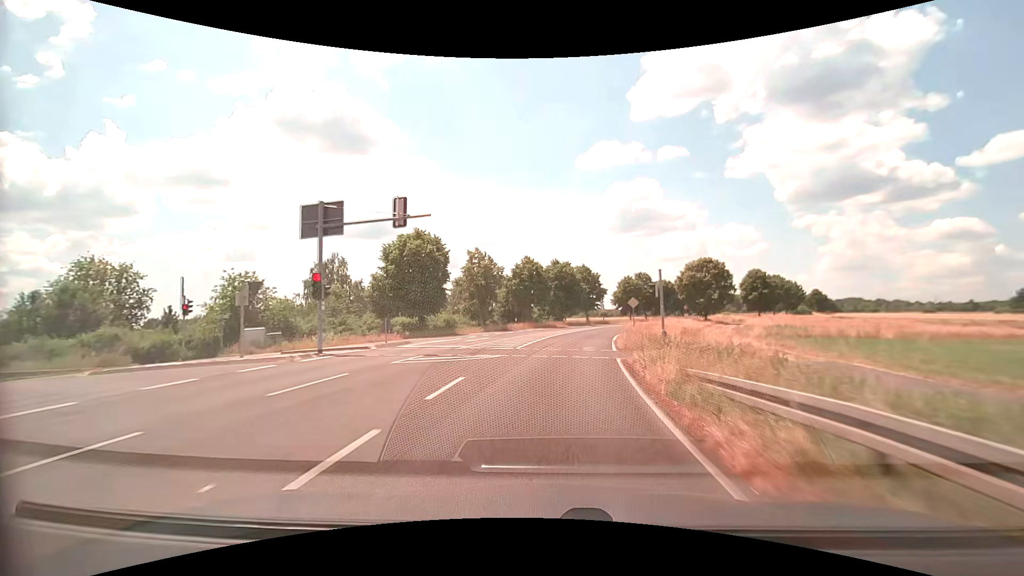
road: primary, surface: asphalt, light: Day
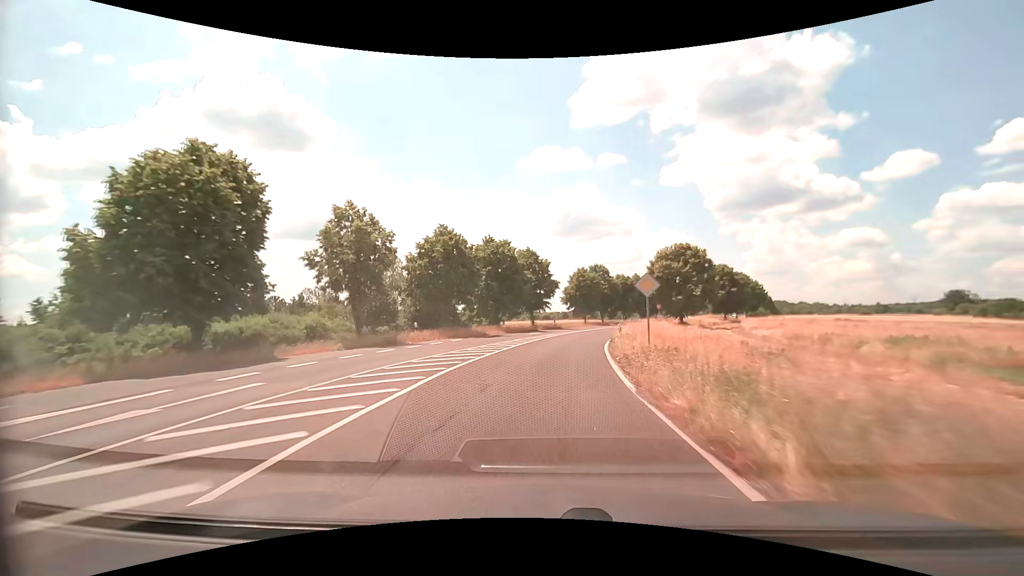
(+1.3, +21.5) m; +7°
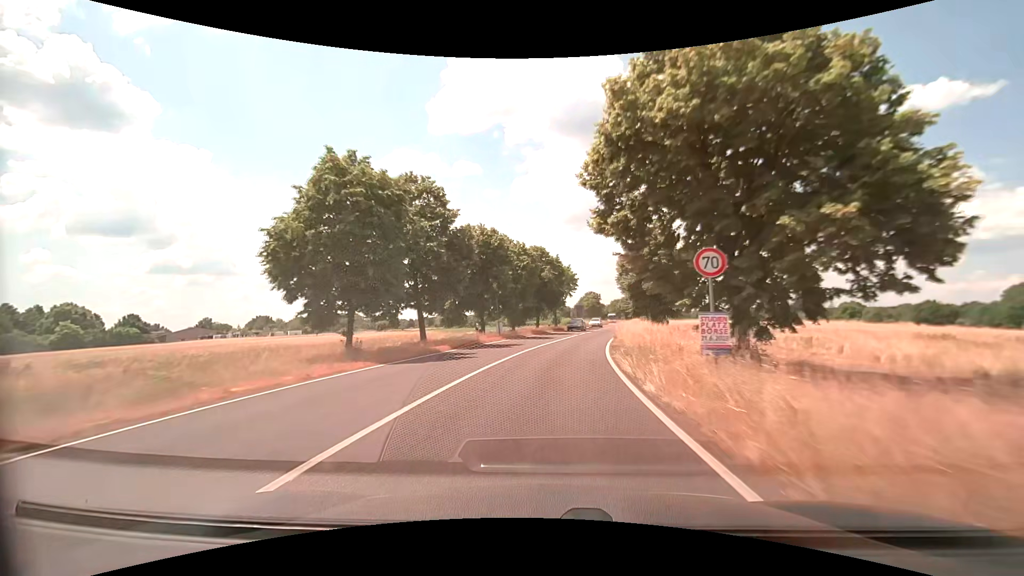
(+7.9, +54.1) m; +17°
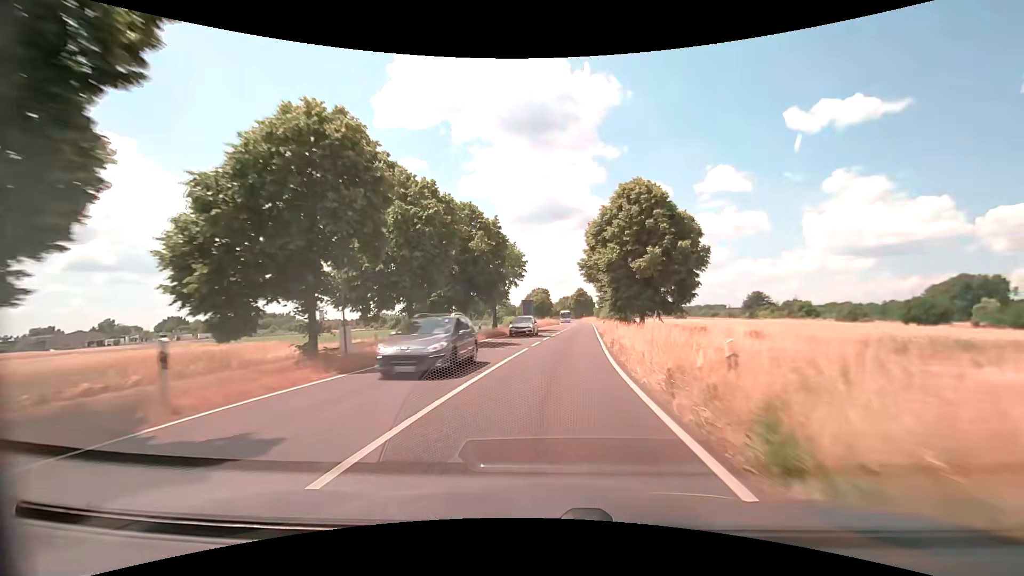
(+1.0, +22.0) m; +6°
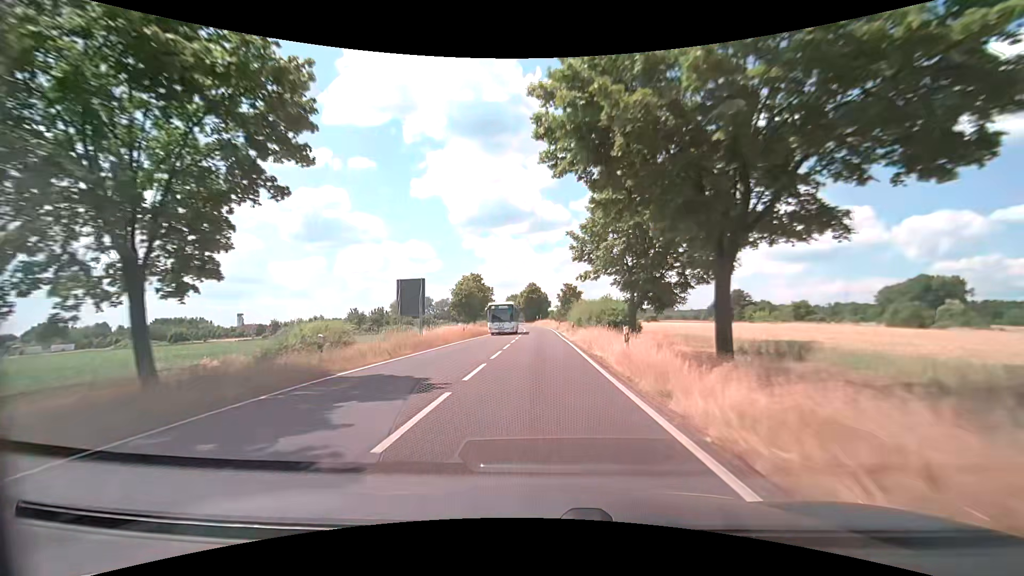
(+3.2, +42.5) m; +6°
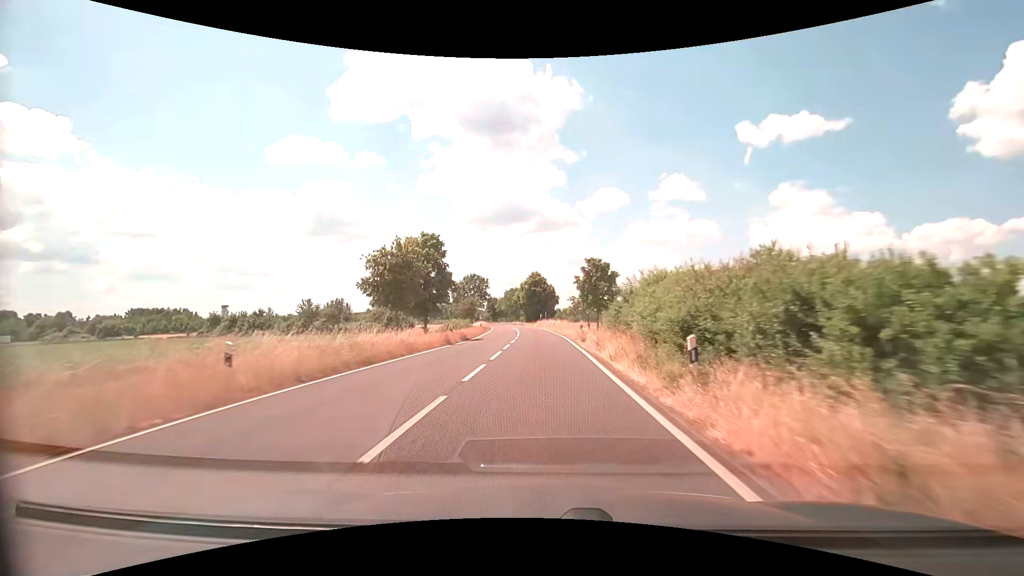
(+0.1, +30.7) m; 0°
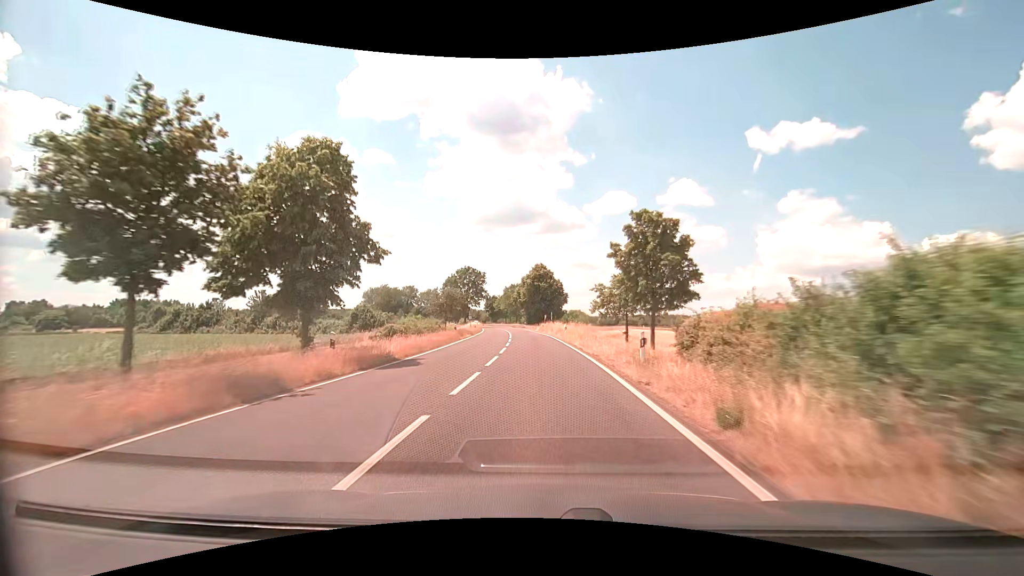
(+0.1, +19.9) m; 0°
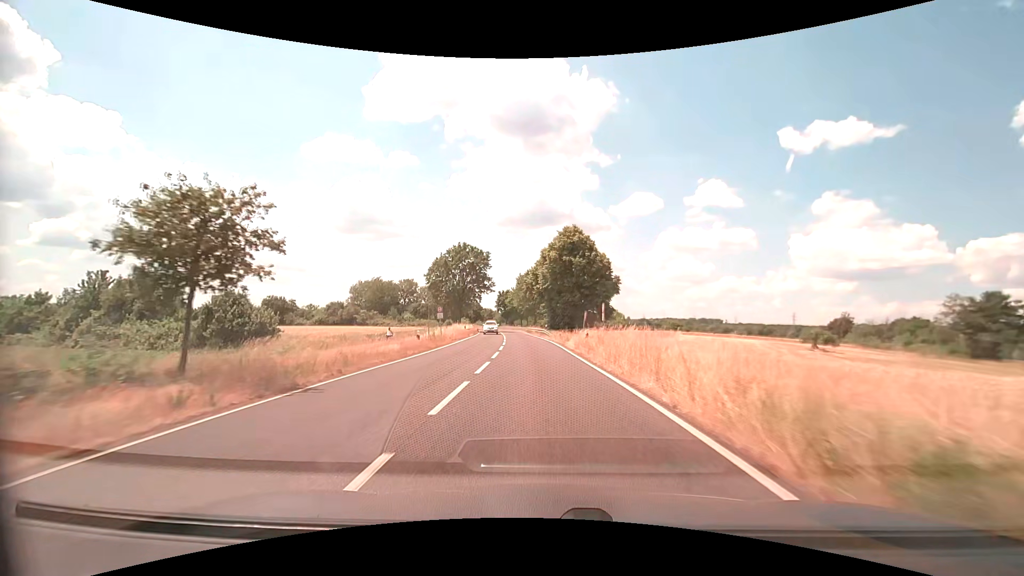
(-0.9, +38.7) m; -3°
(0, +10) (0, +20) (-1, +30) (-1, +40) (-2, +50) (-3, +60) (-4, +70) (-5, +80) (-6, +90) (-7, +100) m
